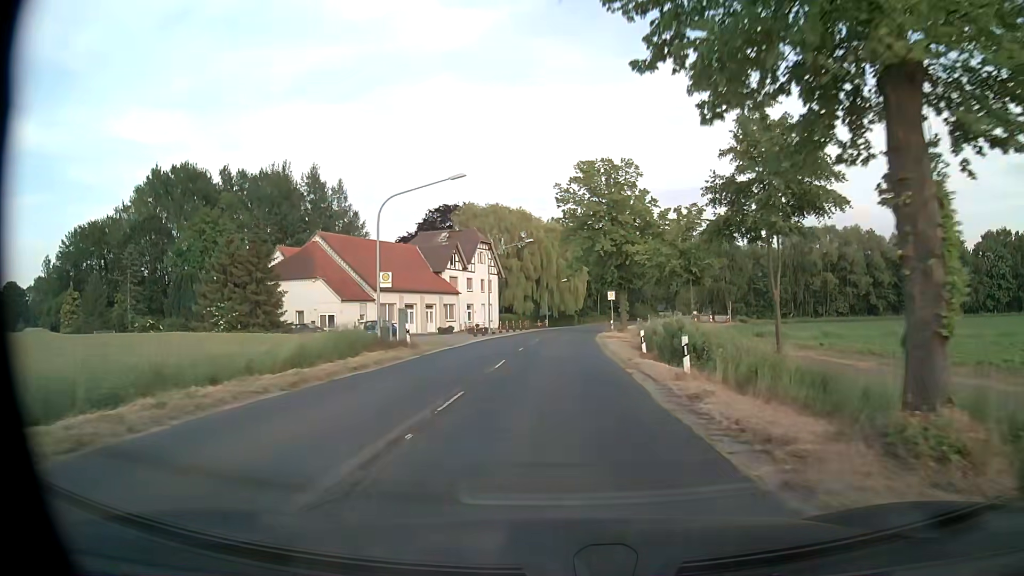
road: secondary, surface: asphalt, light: Day
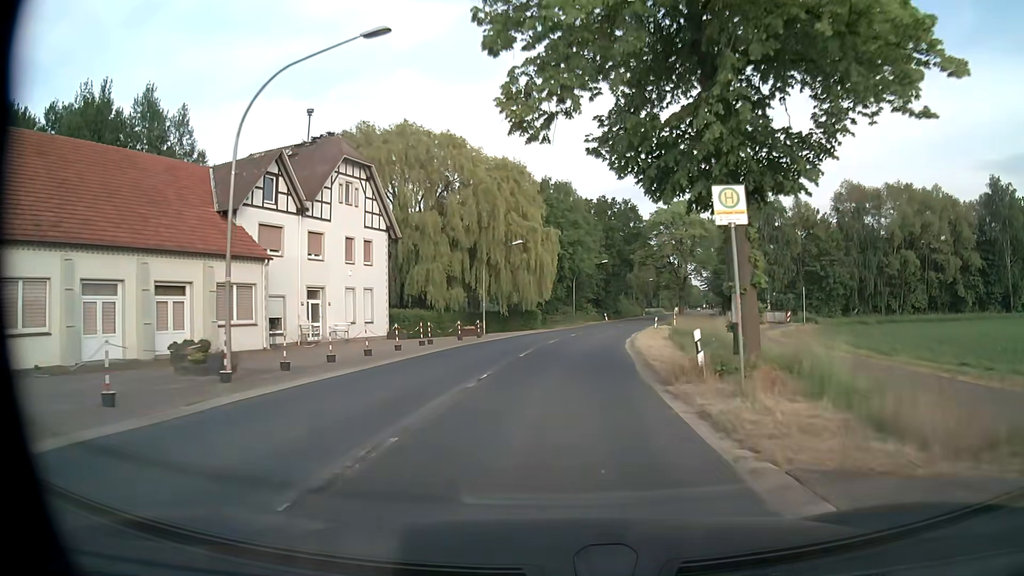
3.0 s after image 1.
(+0.9, +42.1) m; +3°
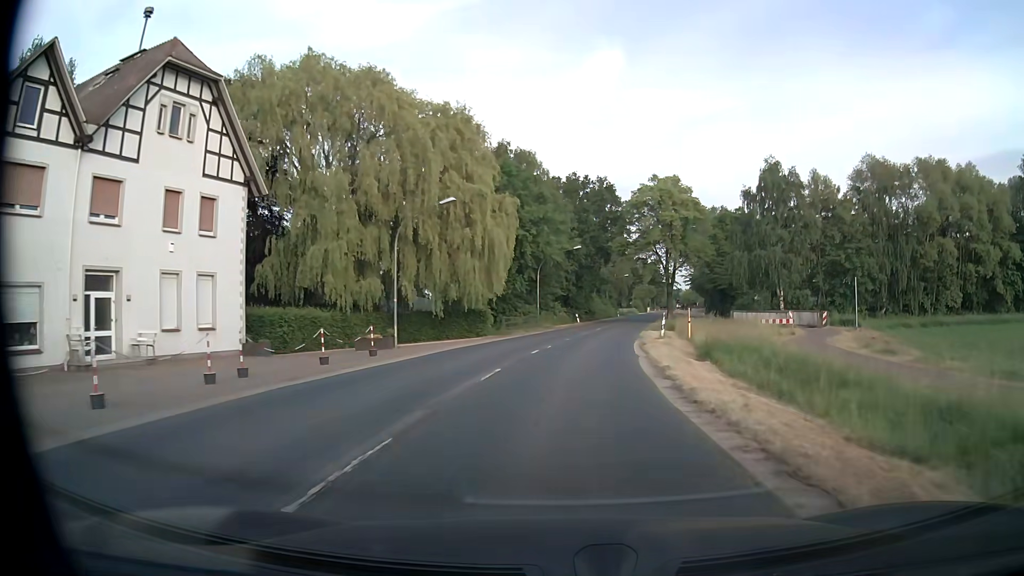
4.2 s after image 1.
(+0.4, +16.8) m; +3°
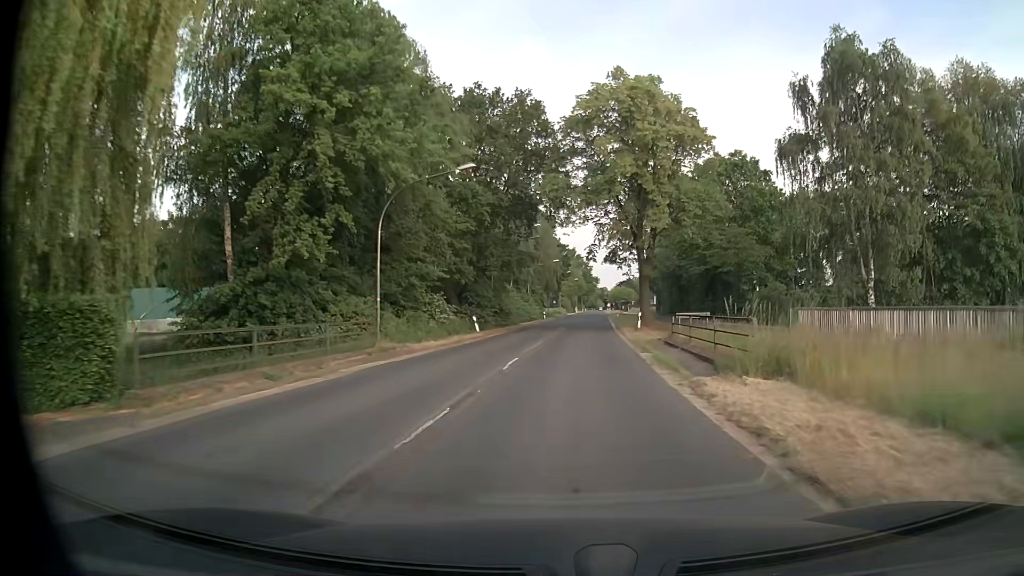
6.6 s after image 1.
(+1.9, +33.5) m; +7°
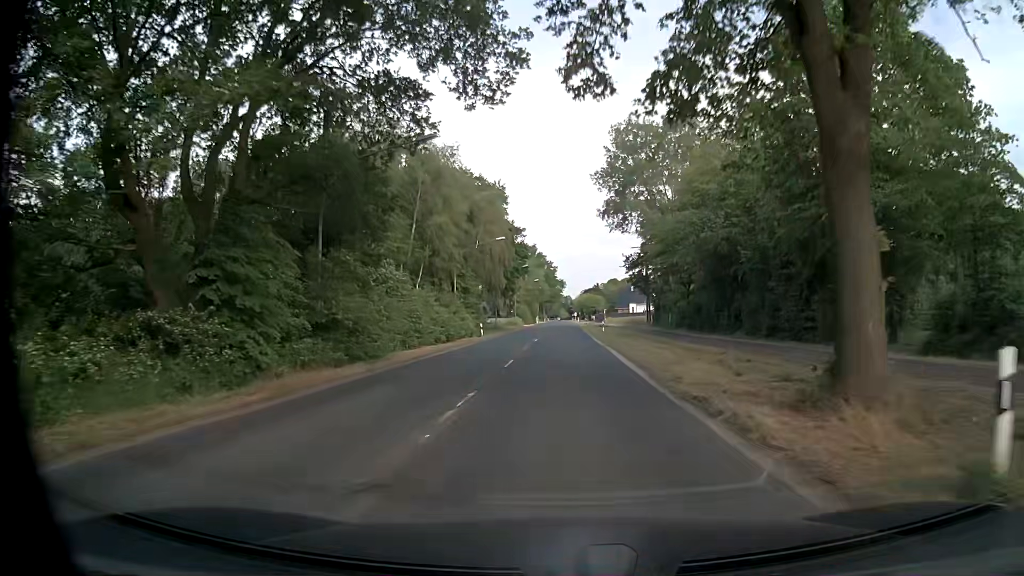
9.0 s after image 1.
(+1.1, +33.5) m; +3°
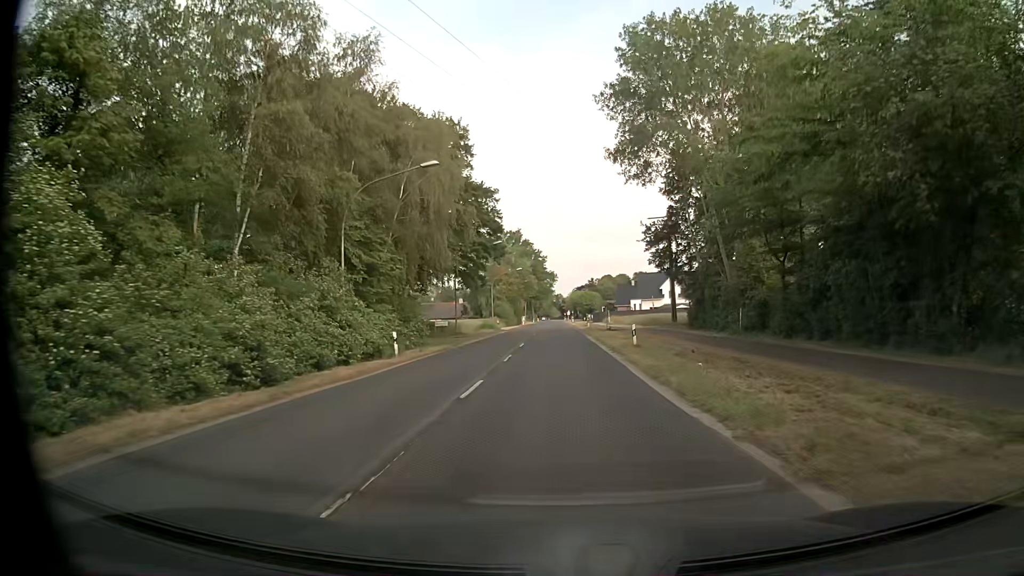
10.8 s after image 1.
(+0.3, +25.0) m; +1°
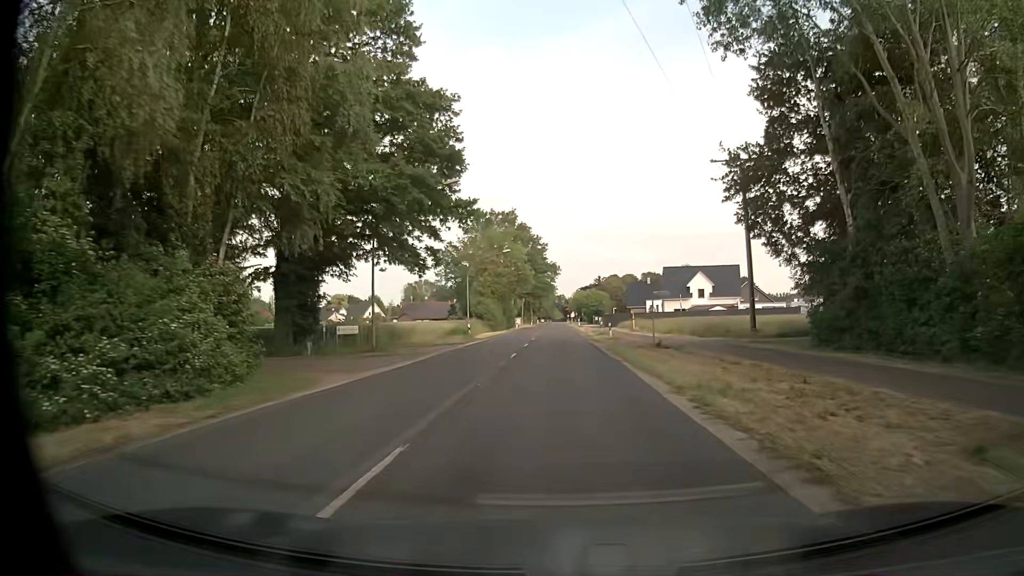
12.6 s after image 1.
(-0.1, +25.1) m; -1°
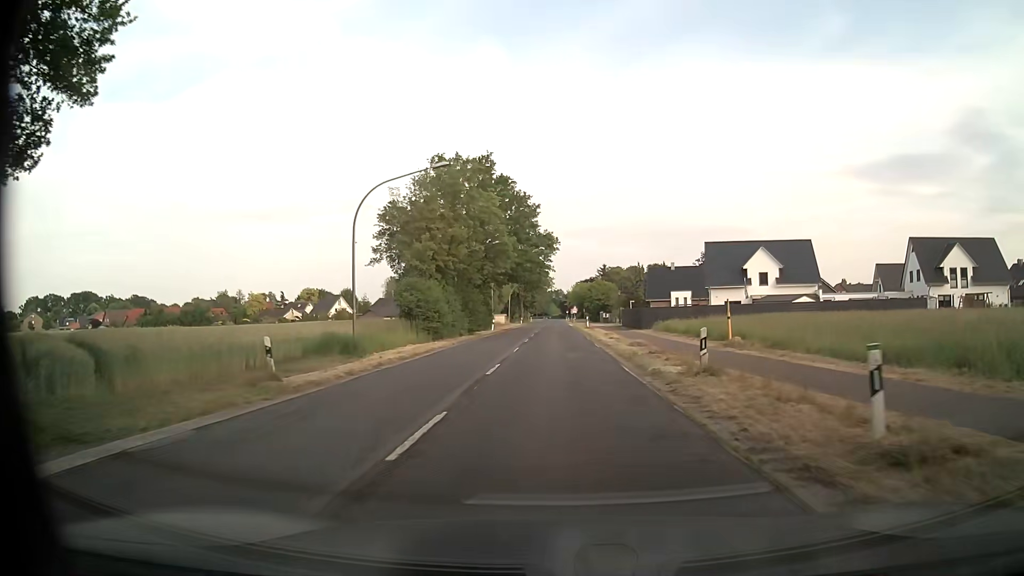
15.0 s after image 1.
(+0.2, +33.4) m; +1°
(0, +10) (0, +20) (0, +30) (0, +40) (0, +50) (0, +60) (0, +70) (0, +80) (0, +90) (0, +100) m
